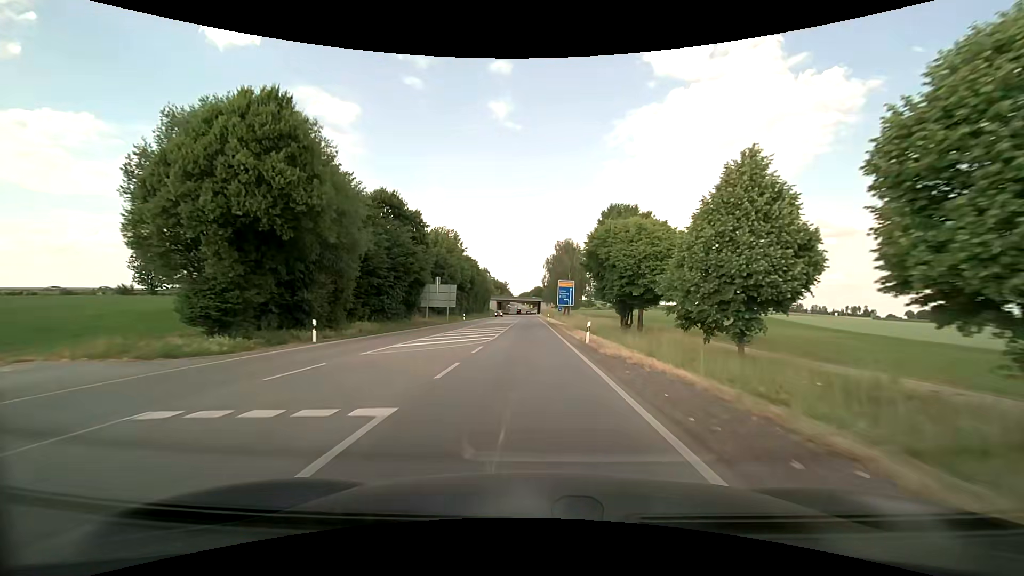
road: secondary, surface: asphalt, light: Day
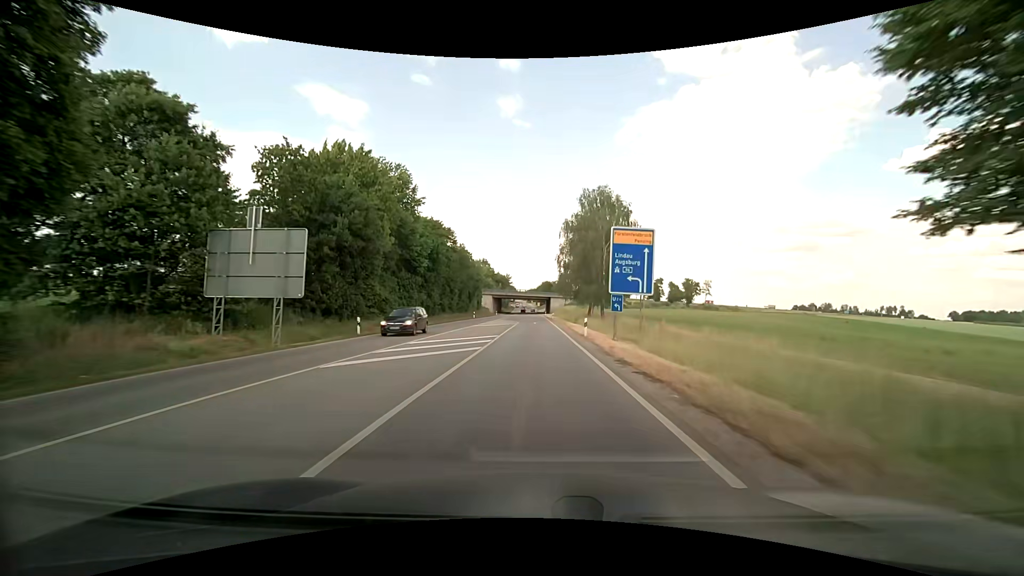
(-0.3, +44.8) m; -1°
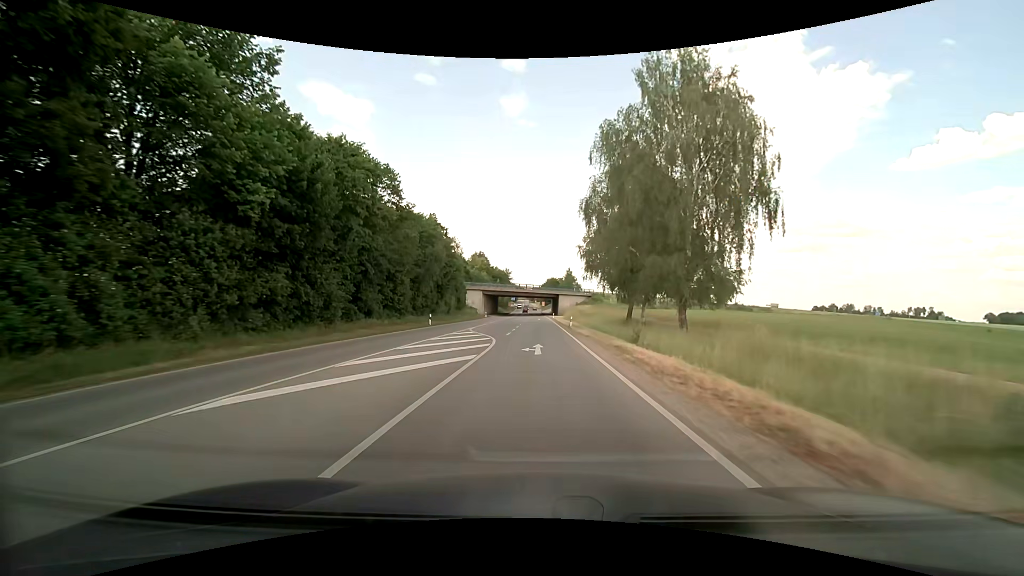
(0.0, +33.5) m; 0°
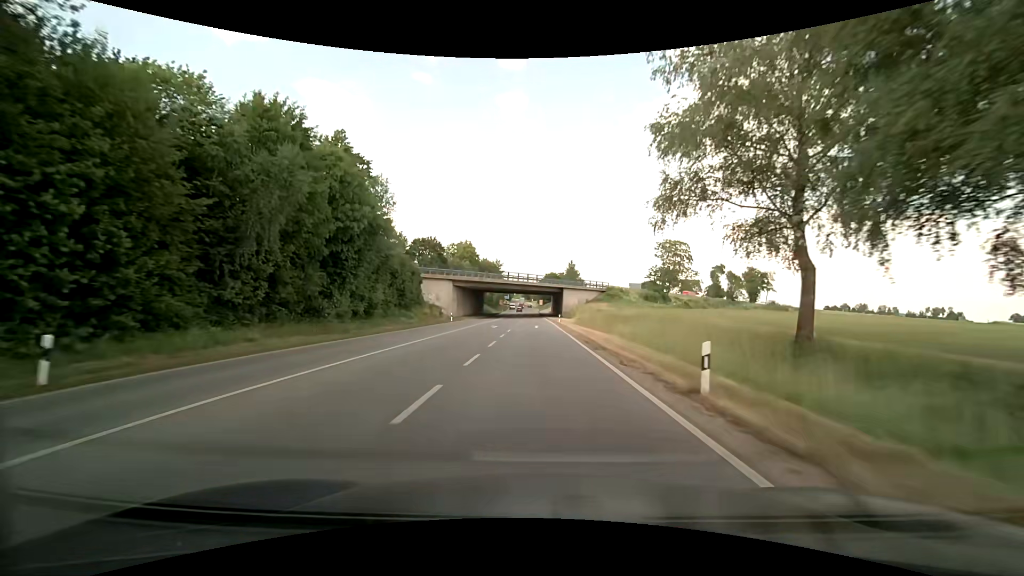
(+0.1, +33.4) m; 0°
